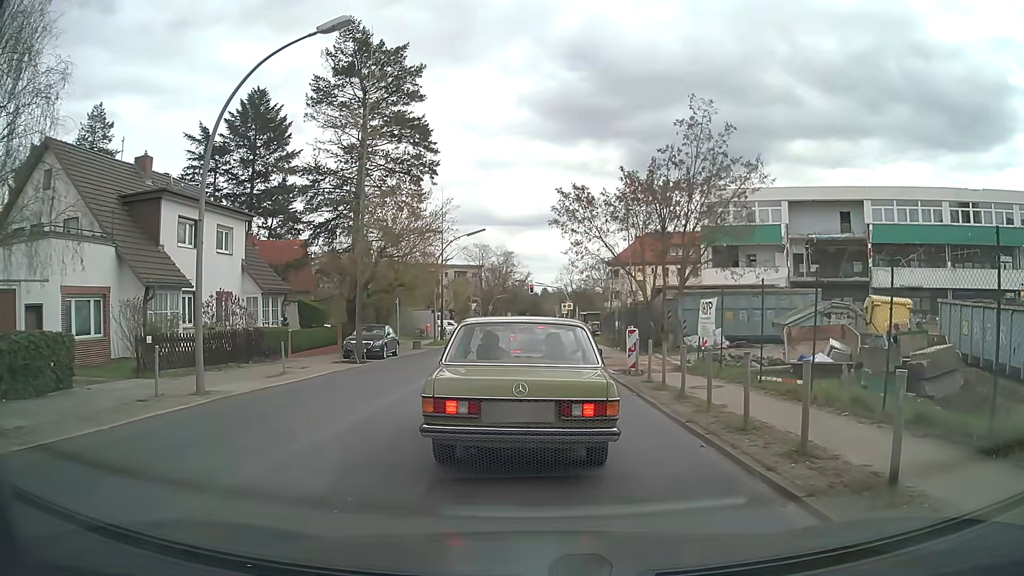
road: tertiary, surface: asphalt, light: Day
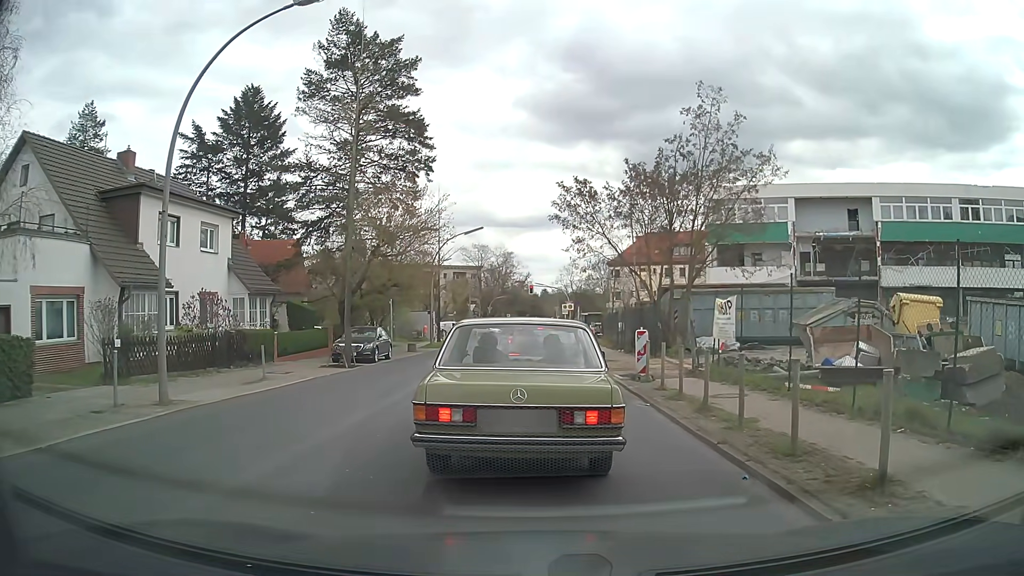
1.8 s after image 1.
(0.0, +1.6) m; 0°
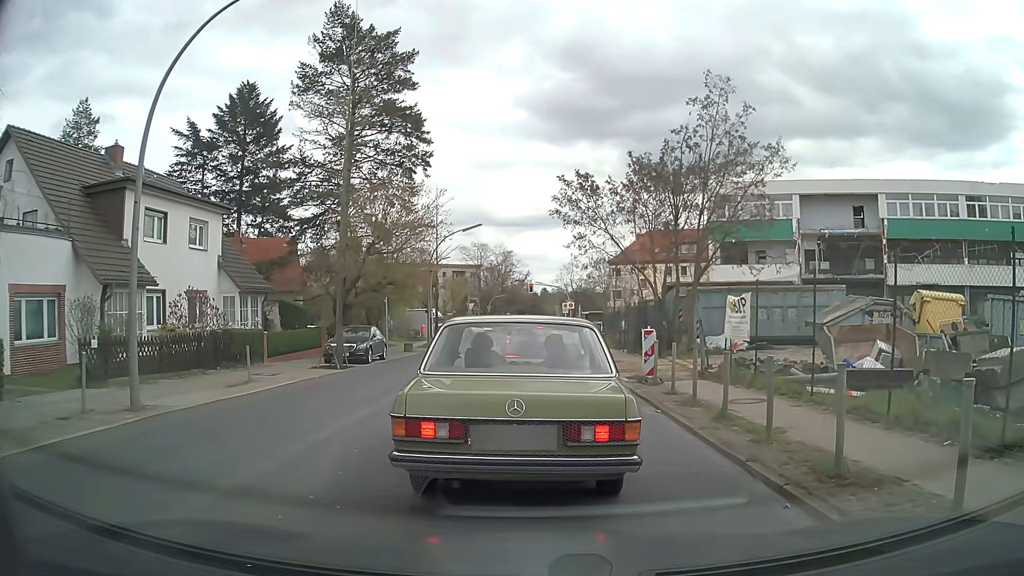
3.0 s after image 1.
(0.0, +1.0) m; 0°
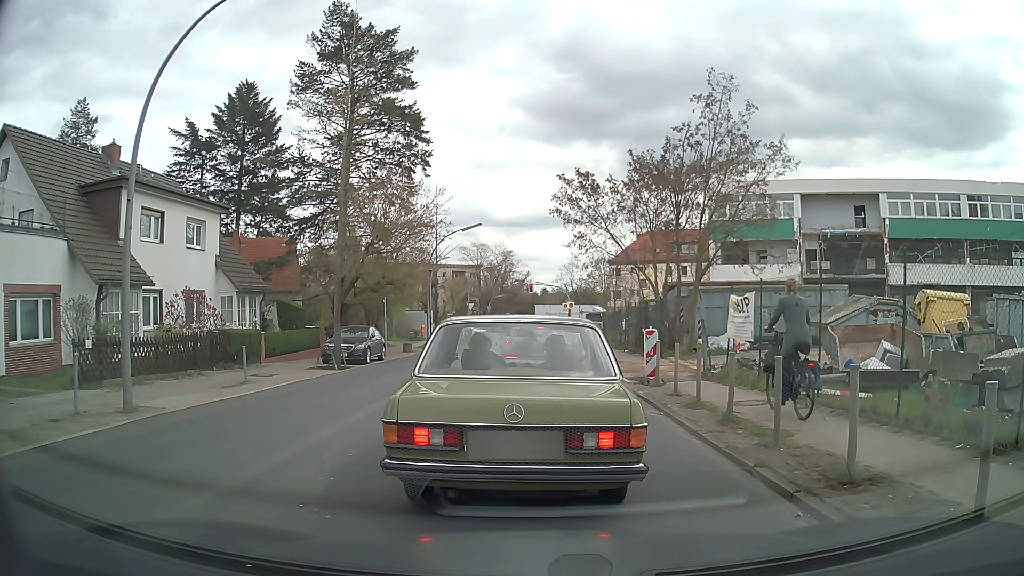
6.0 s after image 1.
(0.0, +0.3) m; 0°
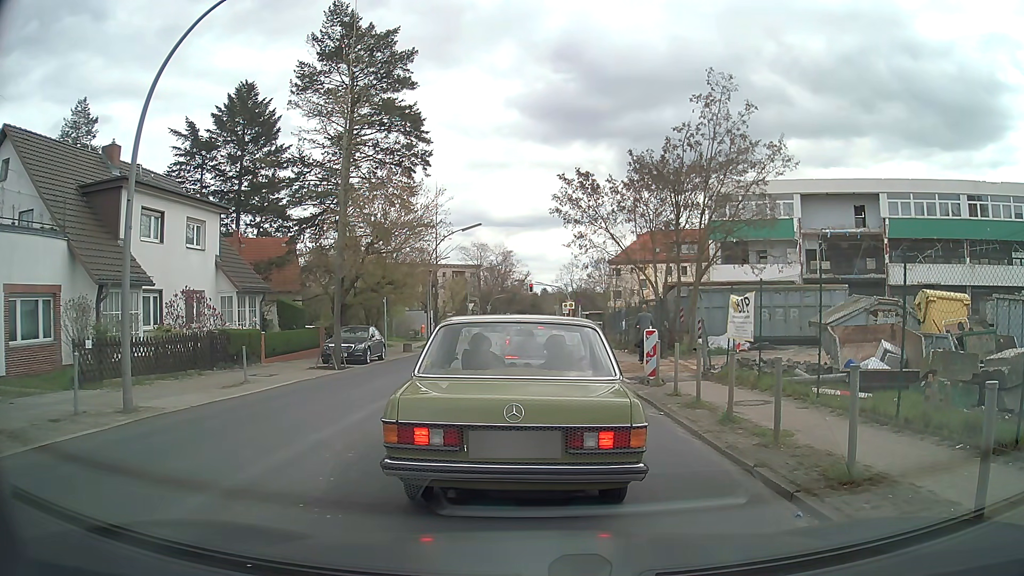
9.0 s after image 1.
(0.0, 0.0) m; 0°
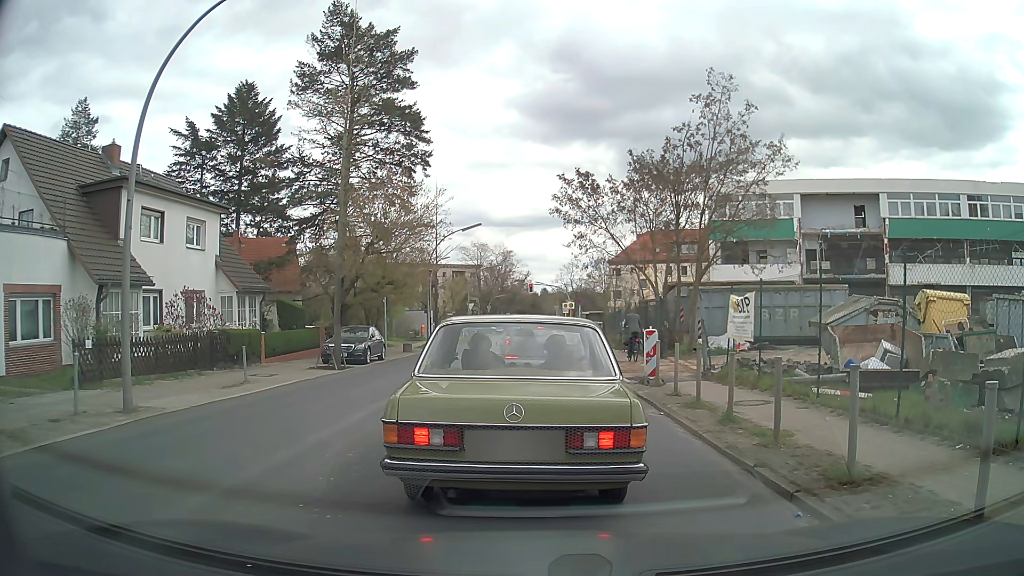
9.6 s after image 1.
(0.0, 0.0) m; 0°
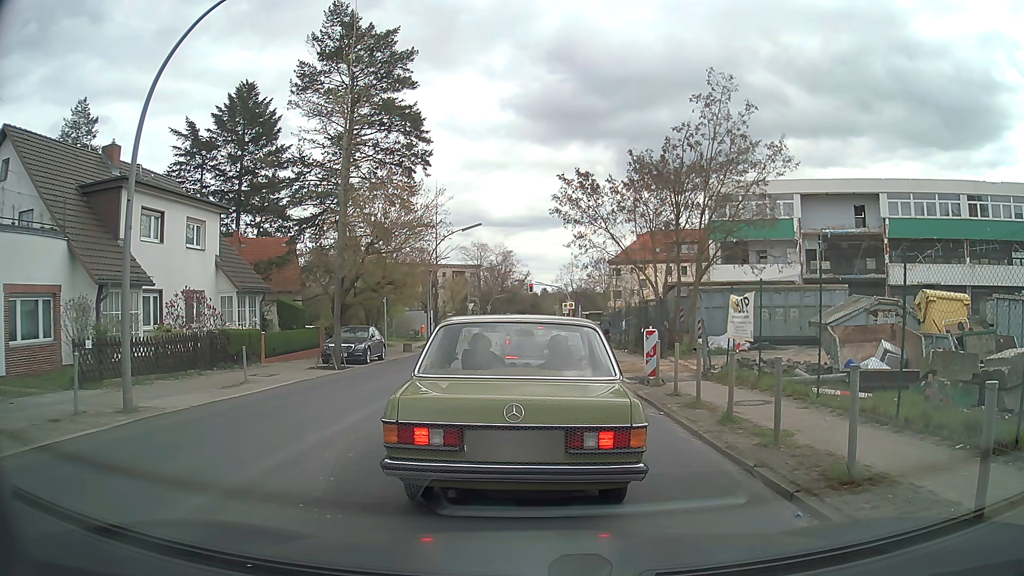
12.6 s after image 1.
(0.0, 0.0) m; 0°
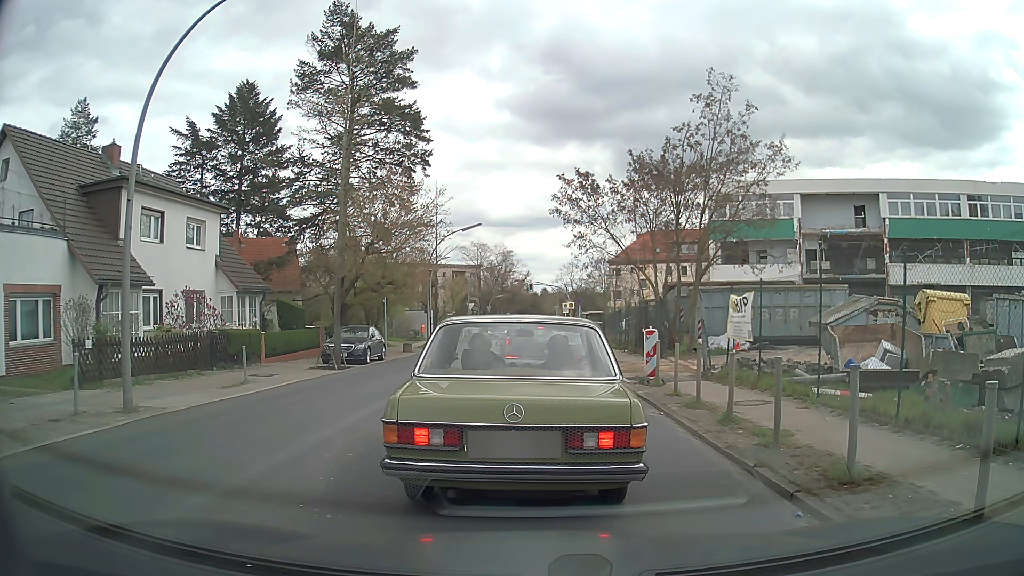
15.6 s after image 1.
(0.0, 0.0) m; 0°
